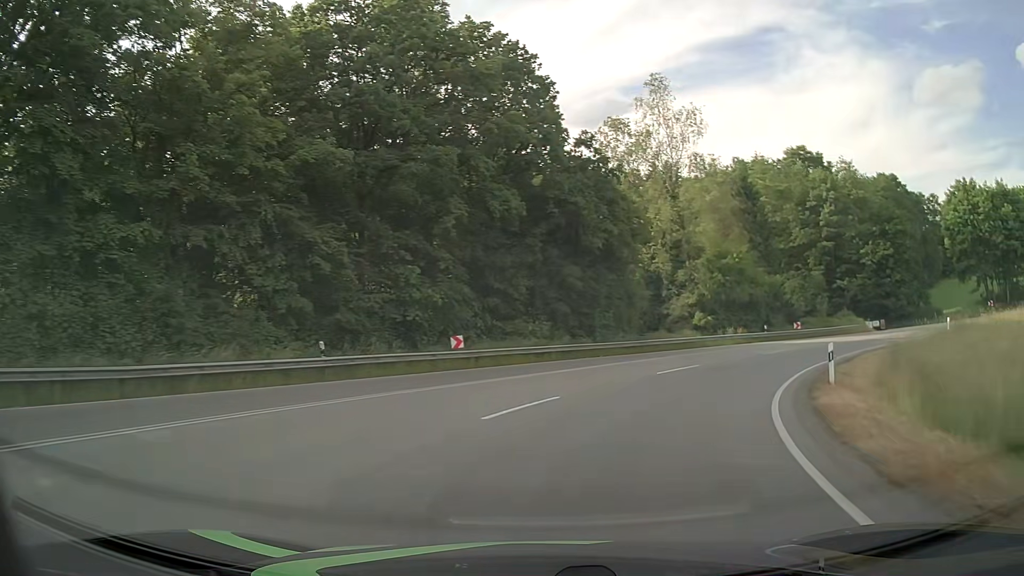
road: primary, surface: asphalt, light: Day
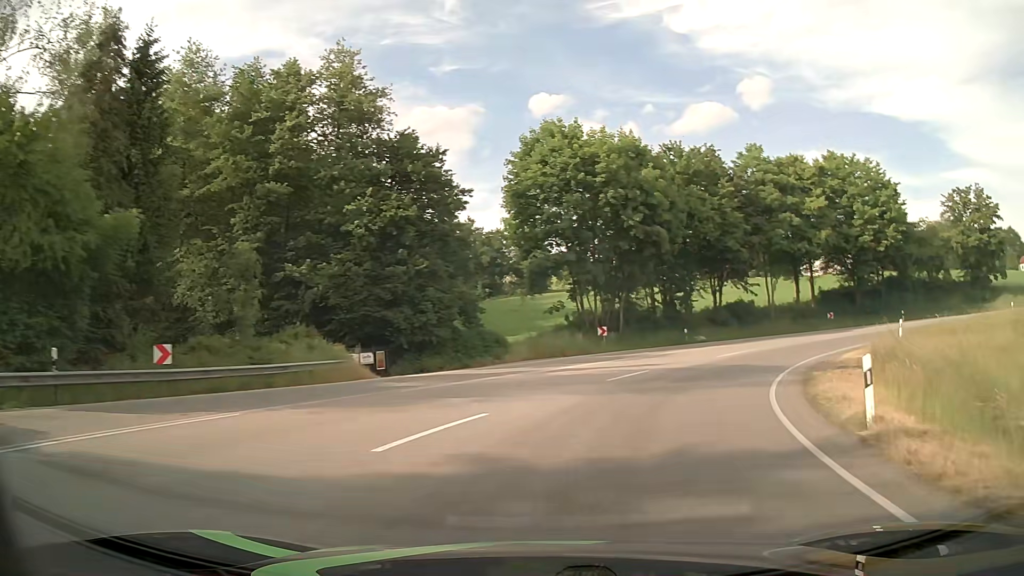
(+14.4, +32.6) m; +48°
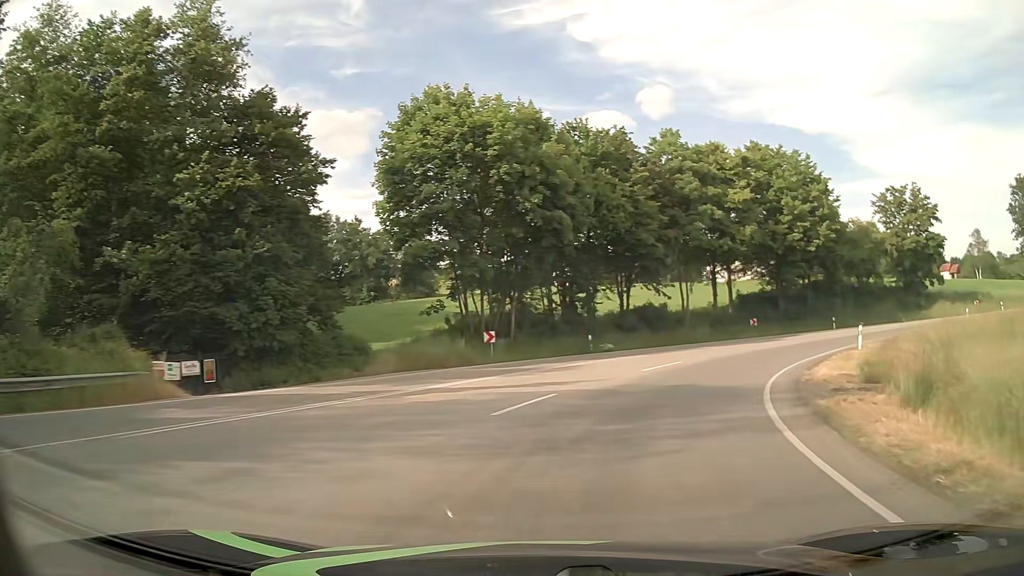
(+0.6, +7.2) m; +9°
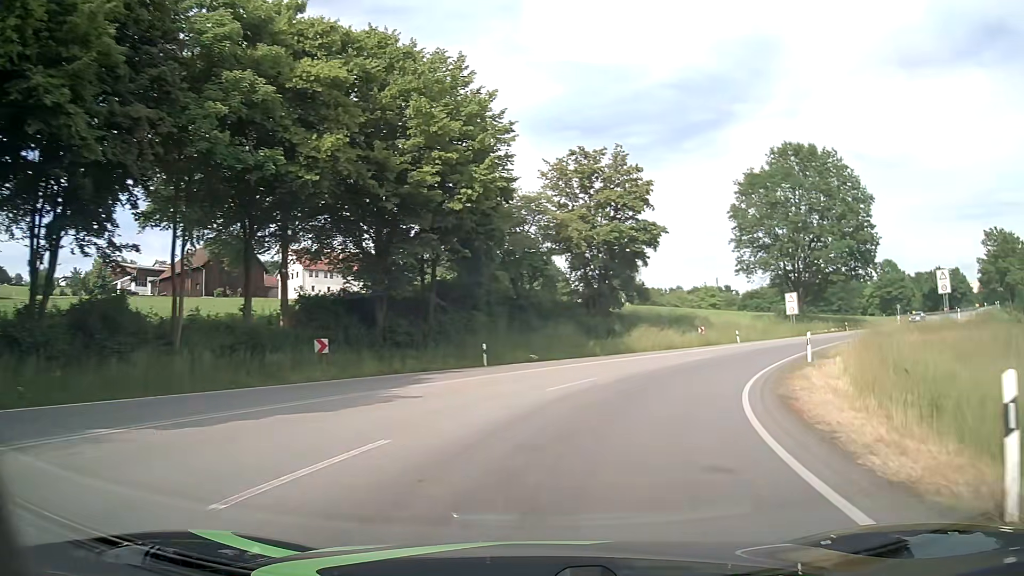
(+8.7, +26.8) m; +35°
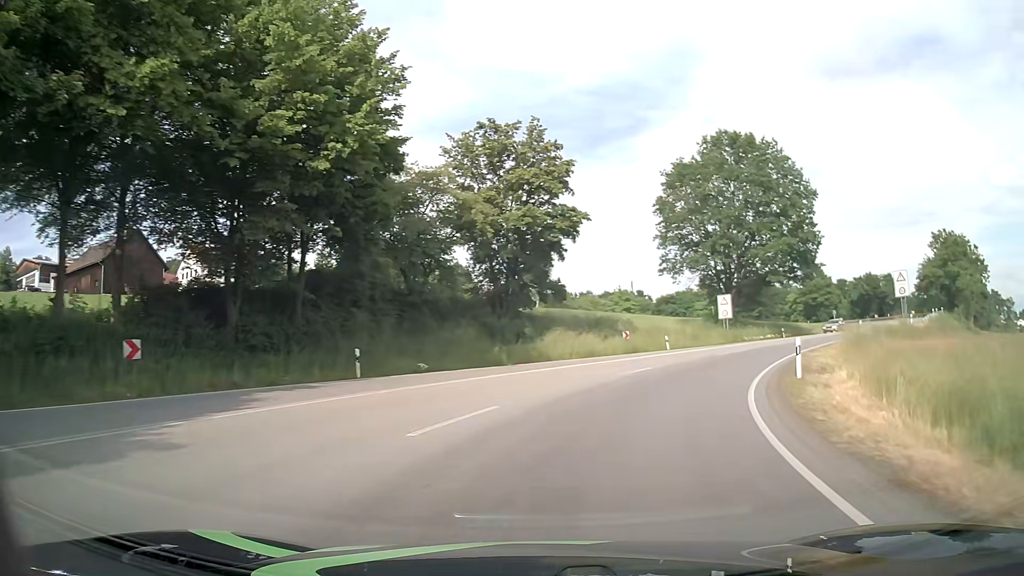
(+0.5, +7.1) m; +8°
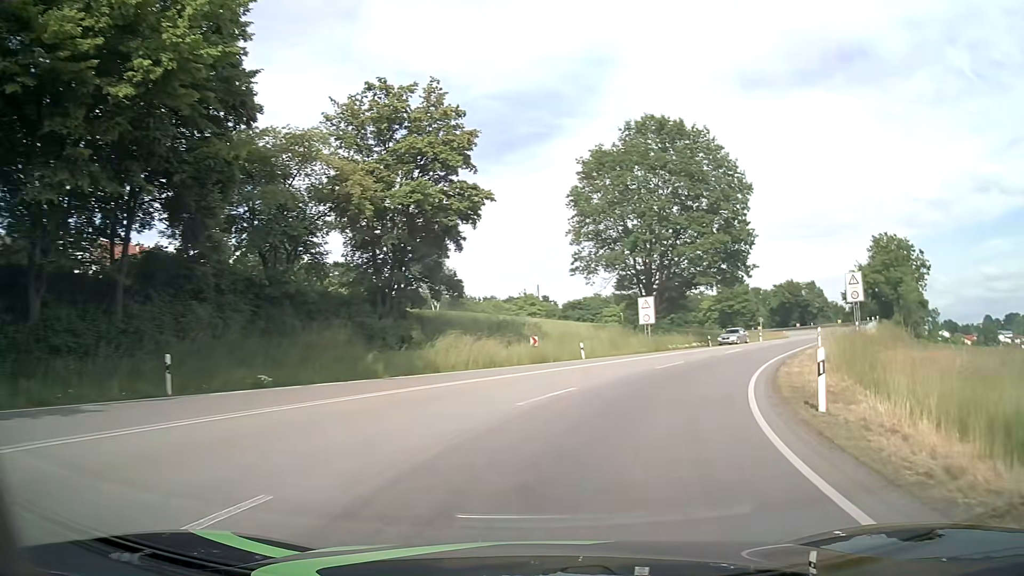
(+0.5, +7.1) m; +8°
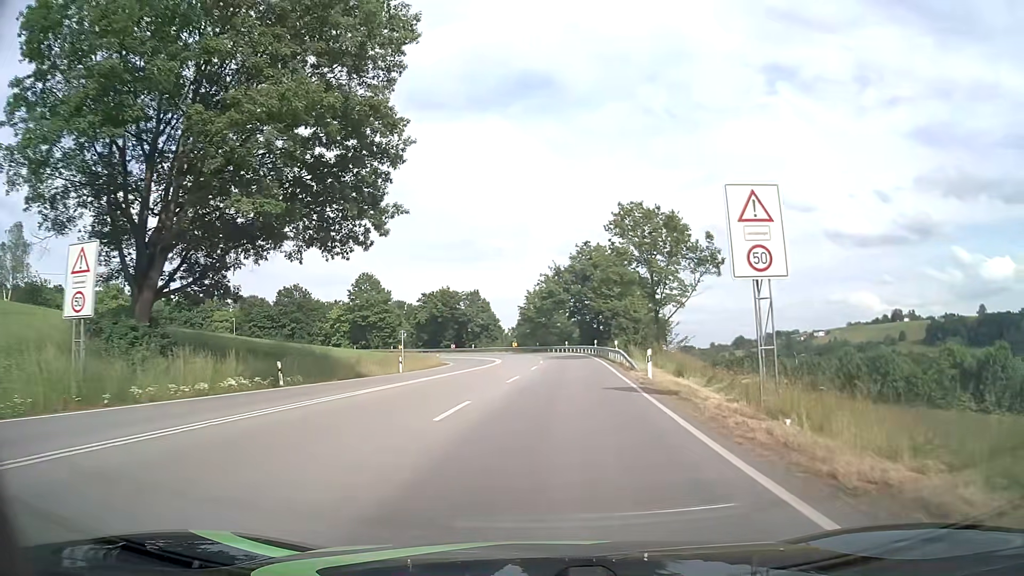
(+11.2, +33.6) m; +31°
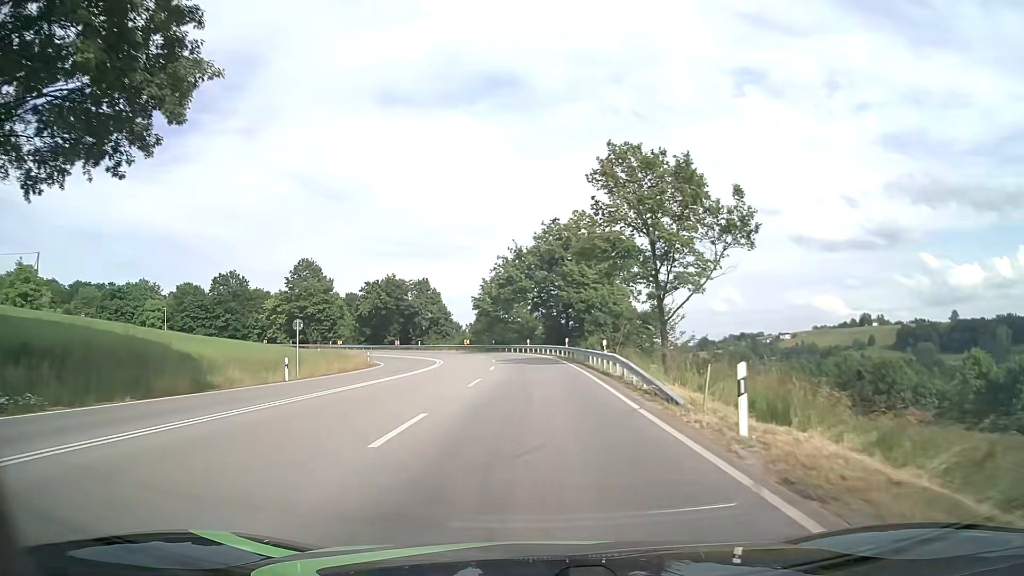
(+0.5, +14.9) m; +4°
(0, +10) (0, +20) (0, +30) (-1, +40) (-2, +50) (-4, +60) (-6, +69) (-10, +79) (-16, +87) (-22, +94) m
